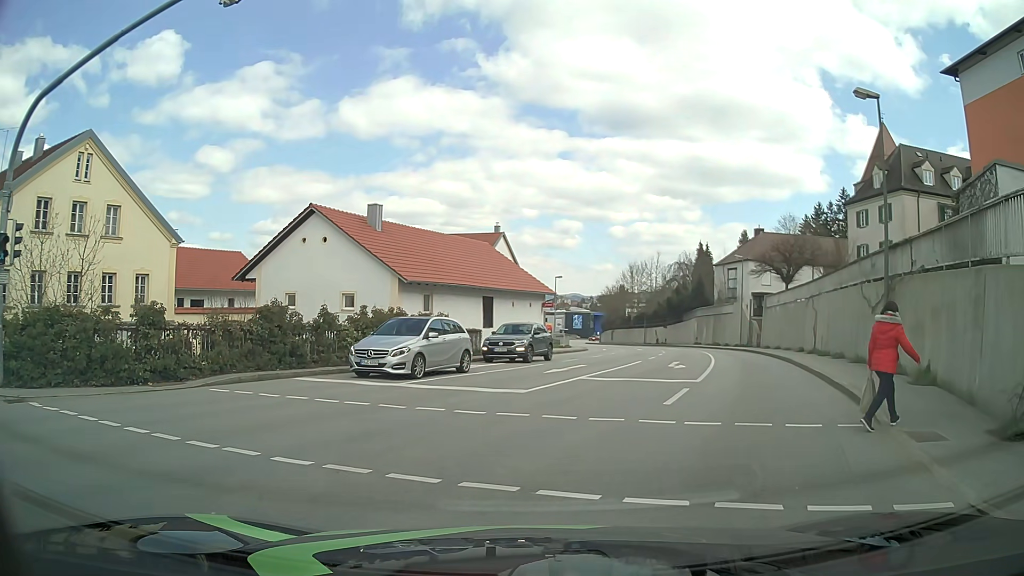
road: tertiary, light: Day
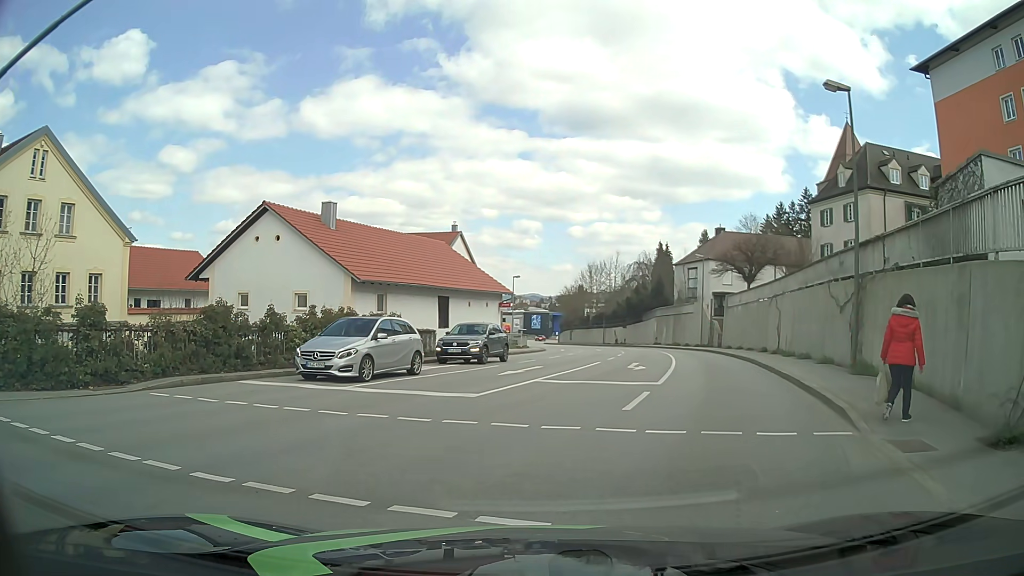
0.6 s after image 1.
(0.0, +0.8) m; +5°
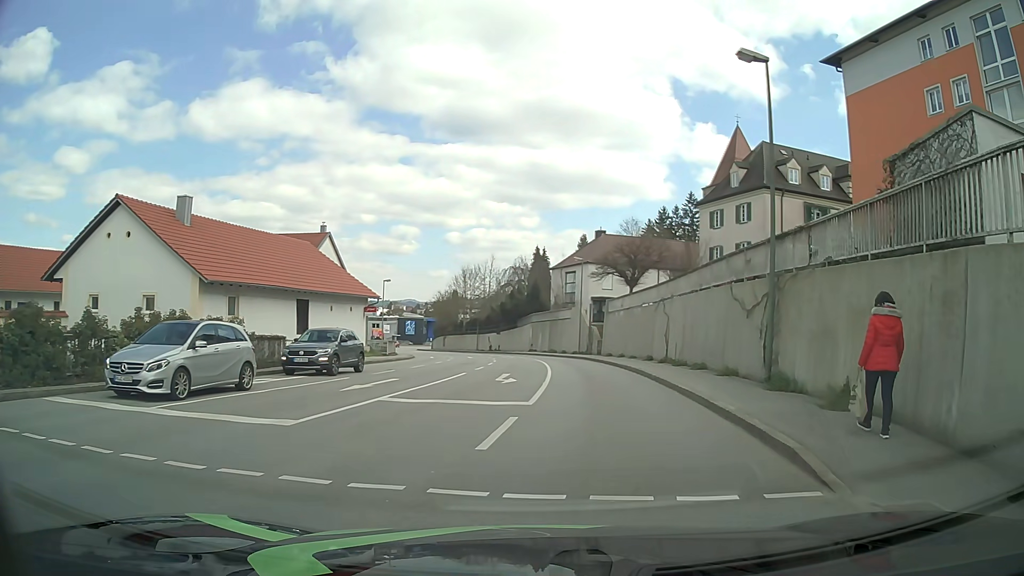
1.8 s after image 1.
(+0.3, +3.3) m; +11°
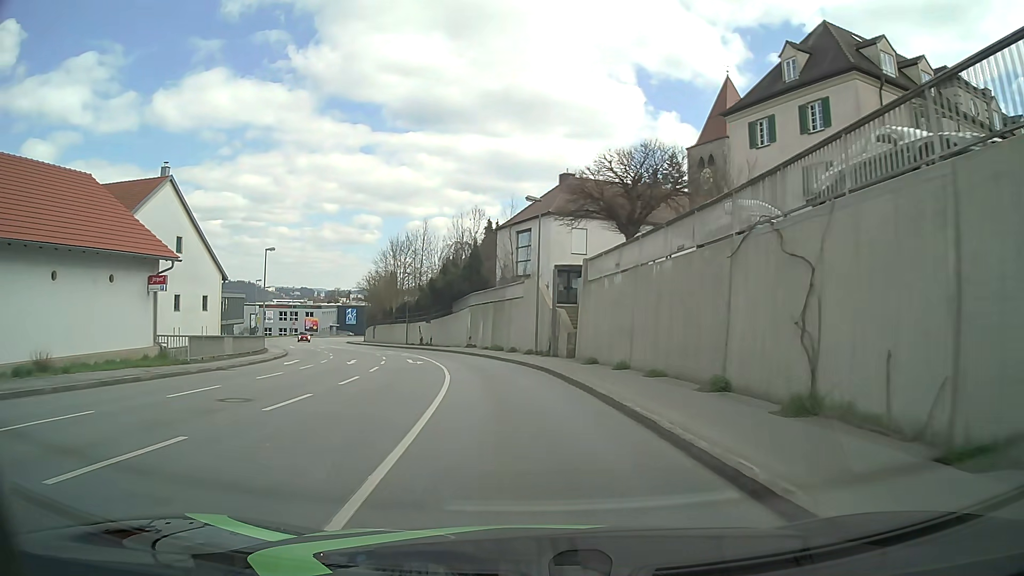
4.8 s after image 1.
(+1.3, +22.8) m; +2°
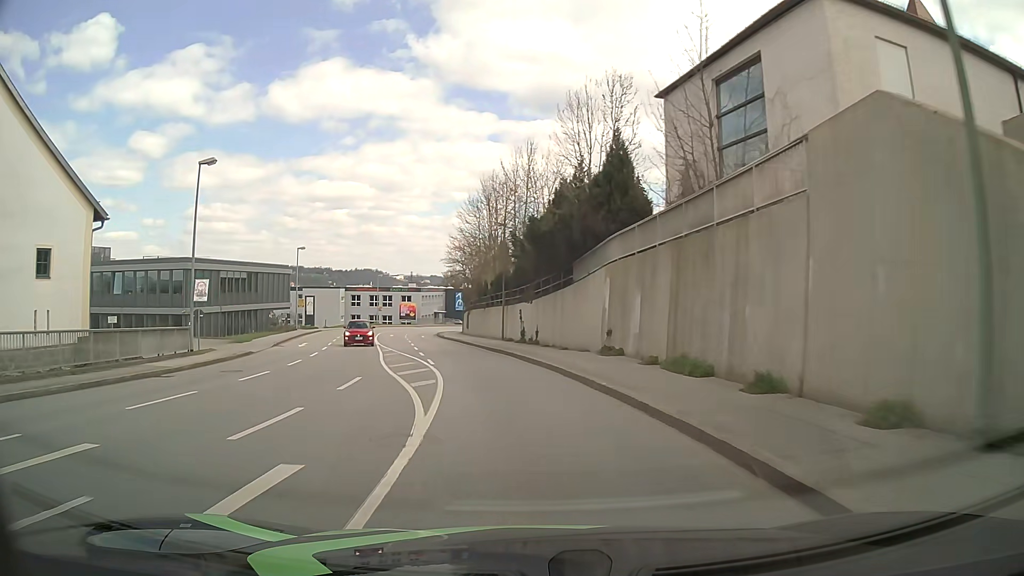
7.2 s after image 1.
(-2.6, +28.3) m; -12°
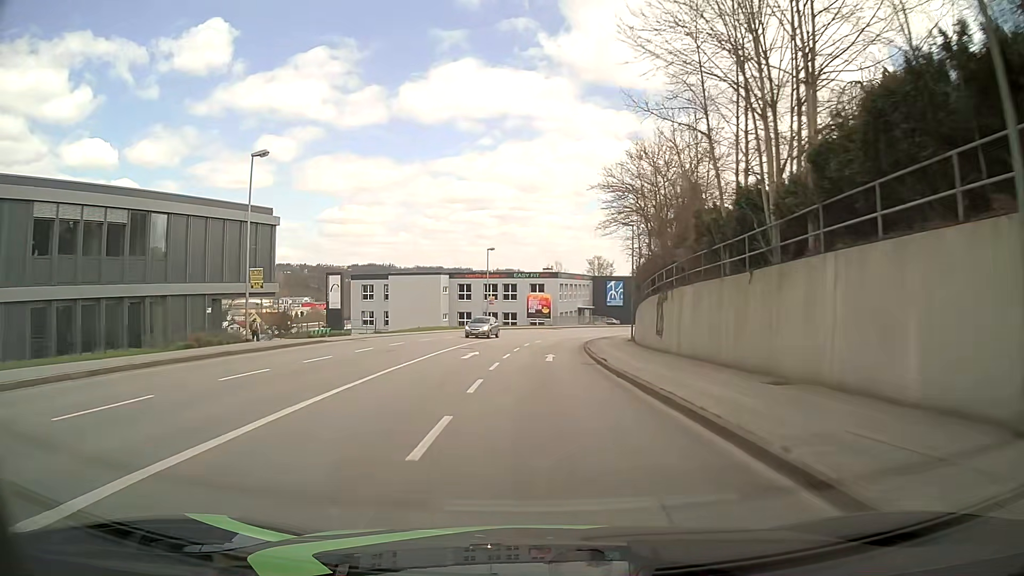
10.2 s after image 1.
(-5.0, +39.2) m; -11°
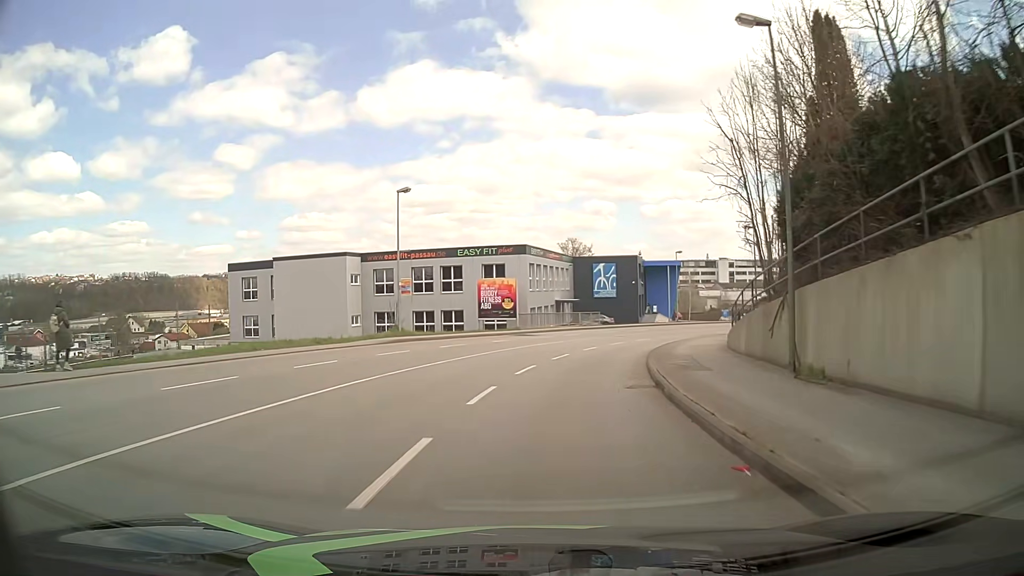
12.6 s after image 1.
(+0.5, +31.7) m; +3°
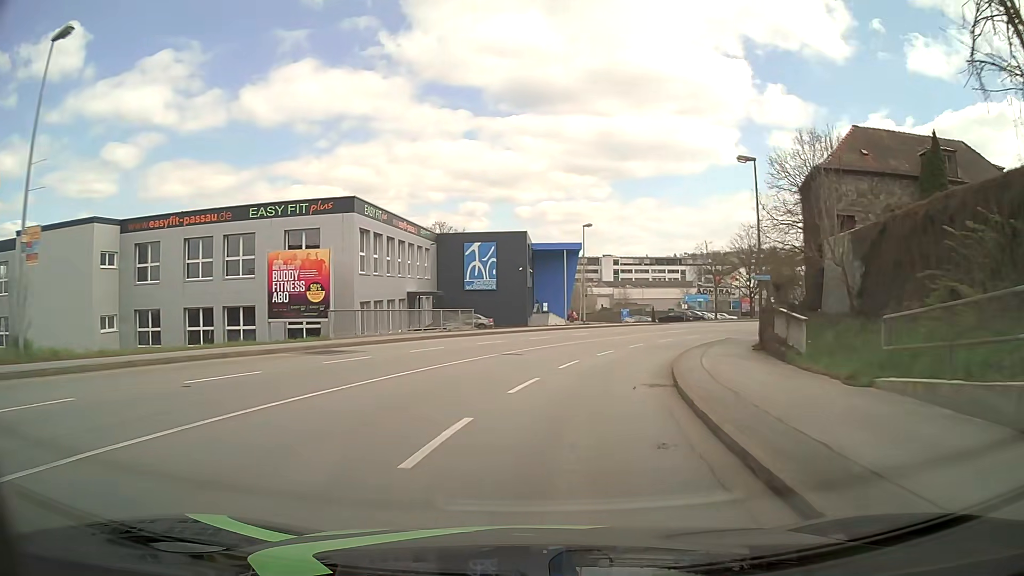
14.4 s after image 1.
(+1.9, +22.3) m; +11°
